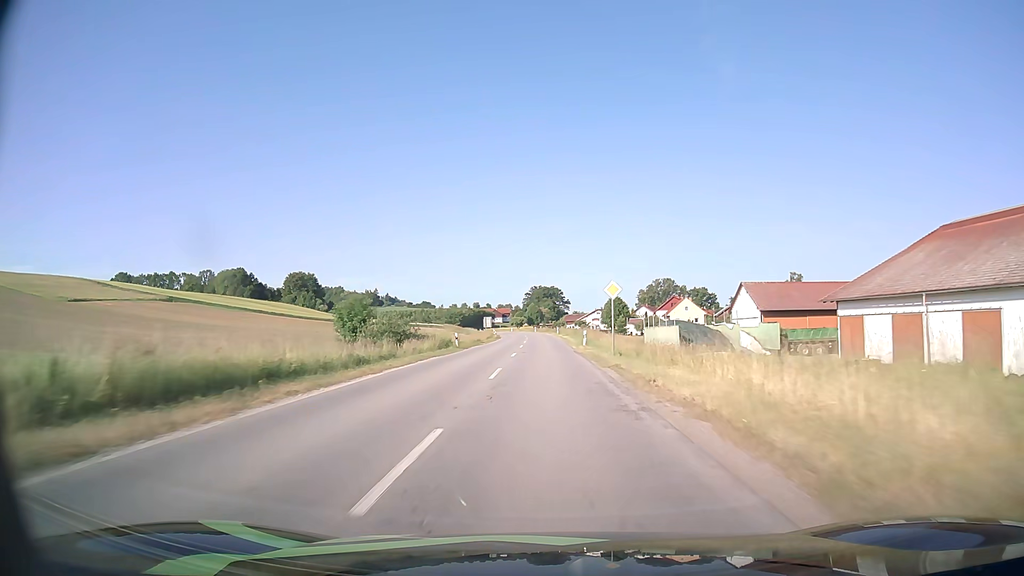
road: secondary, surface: asphalt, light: Day
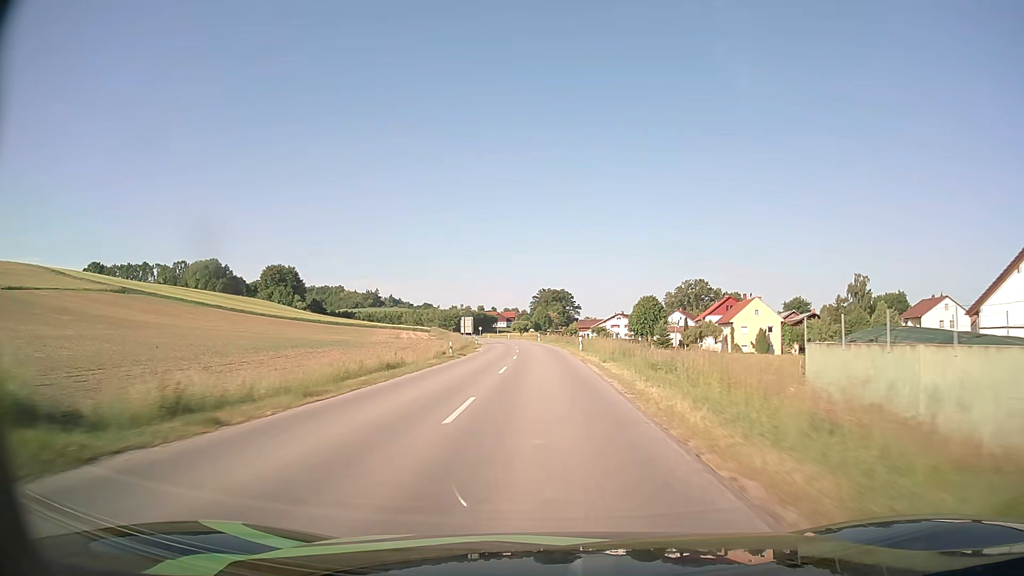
(-0.4, +43.0) m; -1°
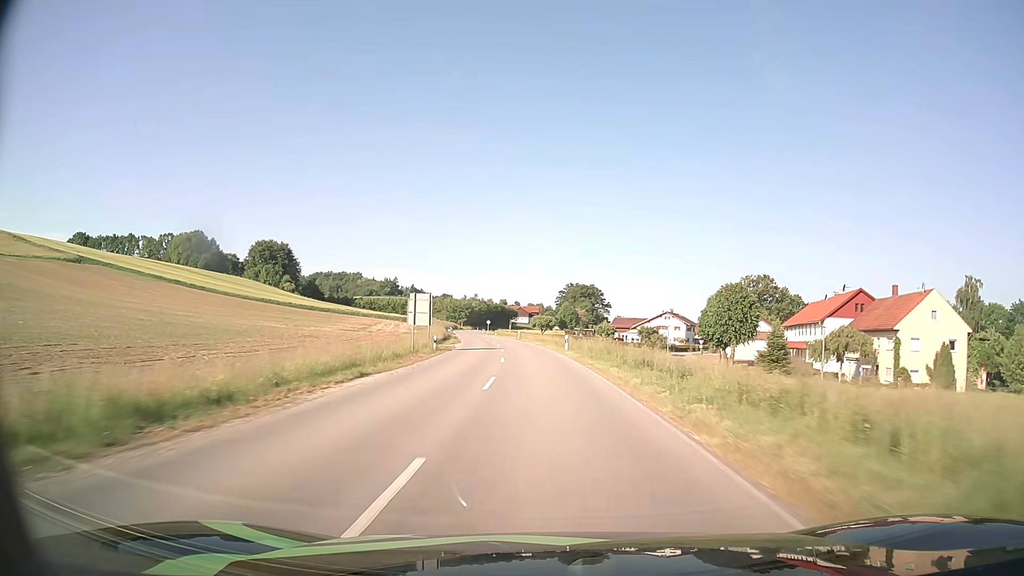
(-0.7, +43.1) m; -2°
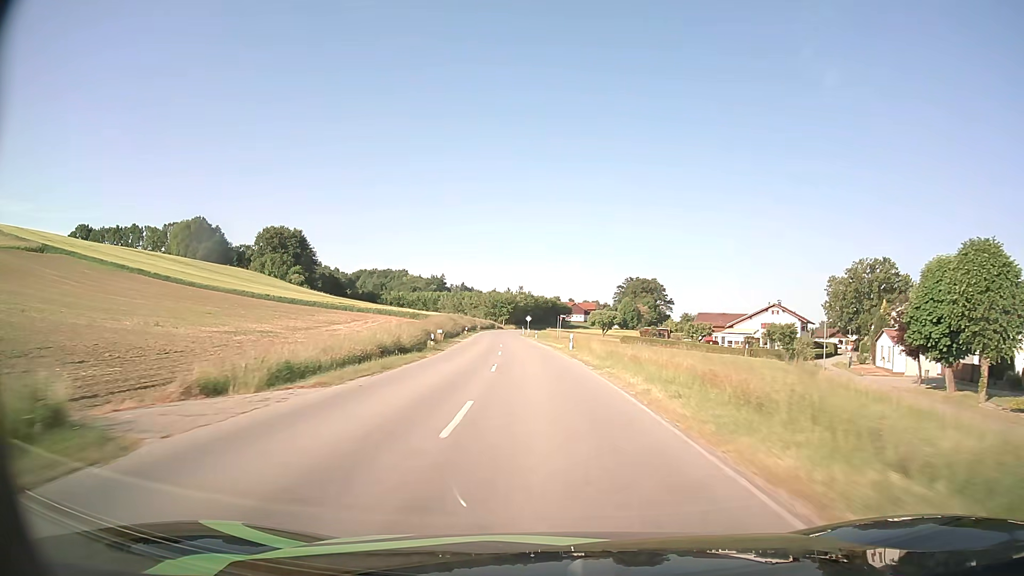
(-1.5, +43.1) m; -5°
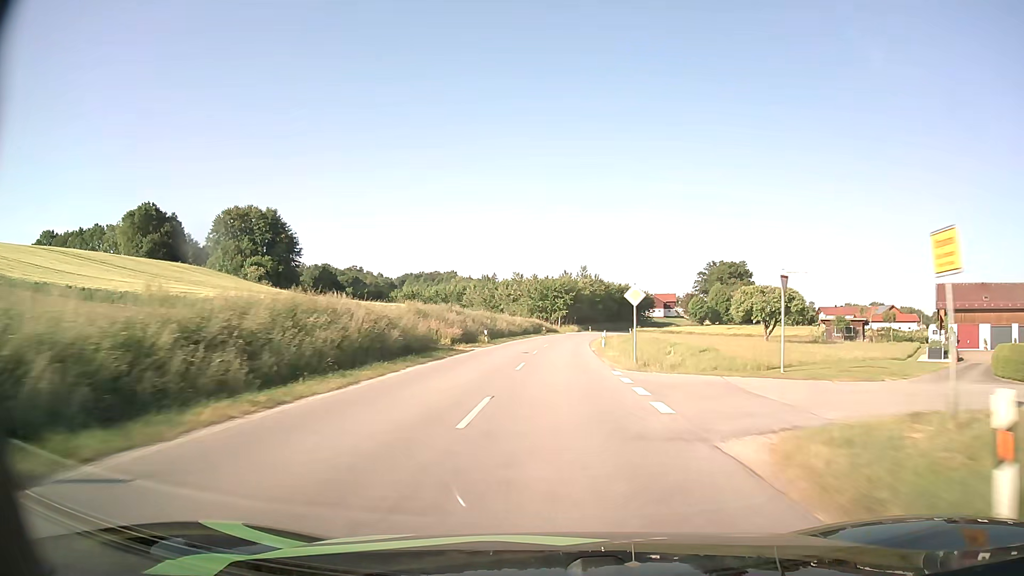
(-3.6, +71.7) m; -5°
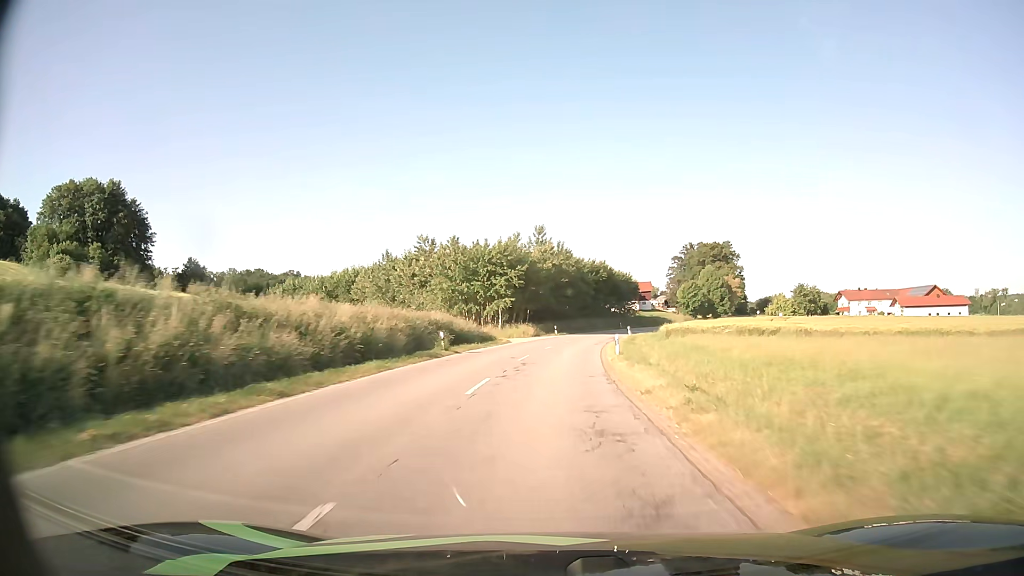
(+1.7, +55.5) m; +4°
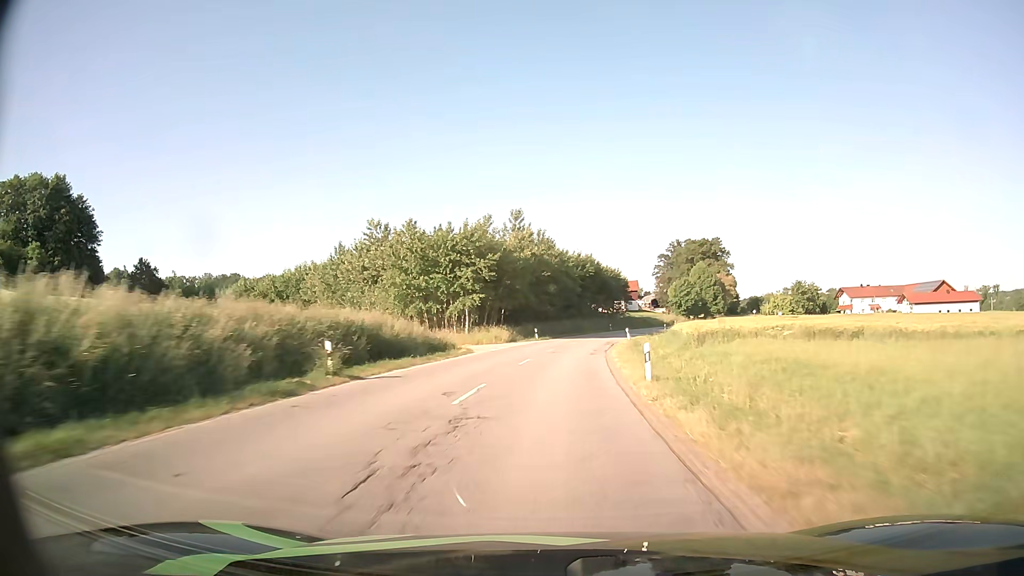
(+0.2, +13.5) m; +1°
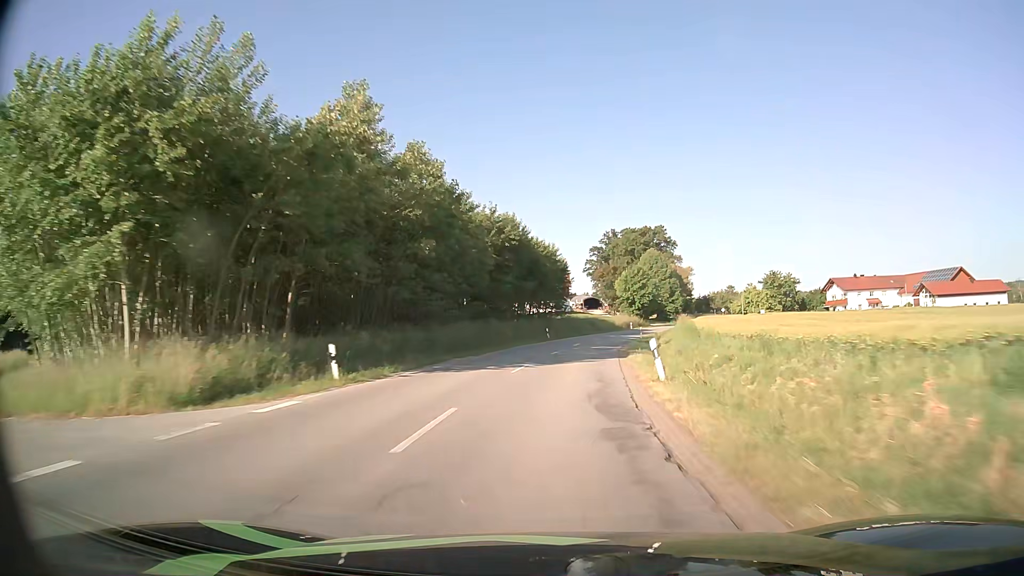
(+2.2, +40.0) m; +7°
(0, +10) (+1, +20) (+1, +30) (+3, +40) (+4, +50) (+6, +60) (+8, +69) (+11, +79) (+14, +89) (+17, +98) m
